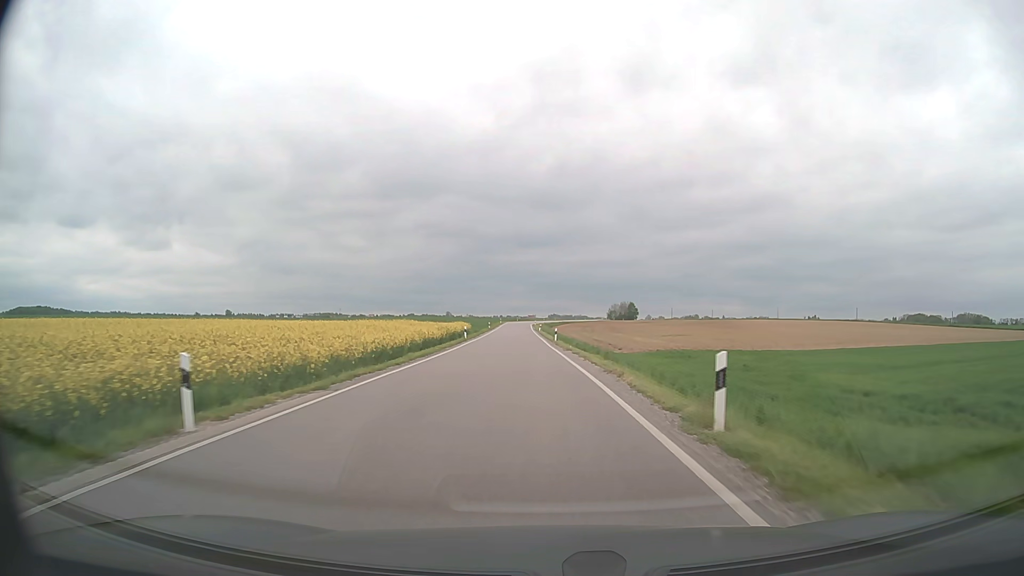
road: secondary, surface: asphalt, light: Day
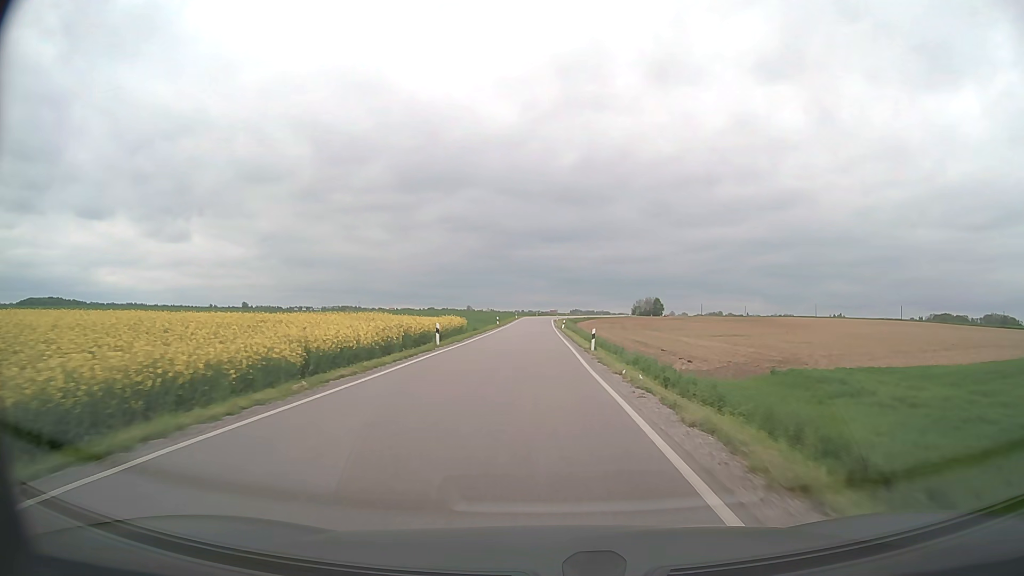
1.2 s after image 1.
(-0.4, +21.3) m; -2°
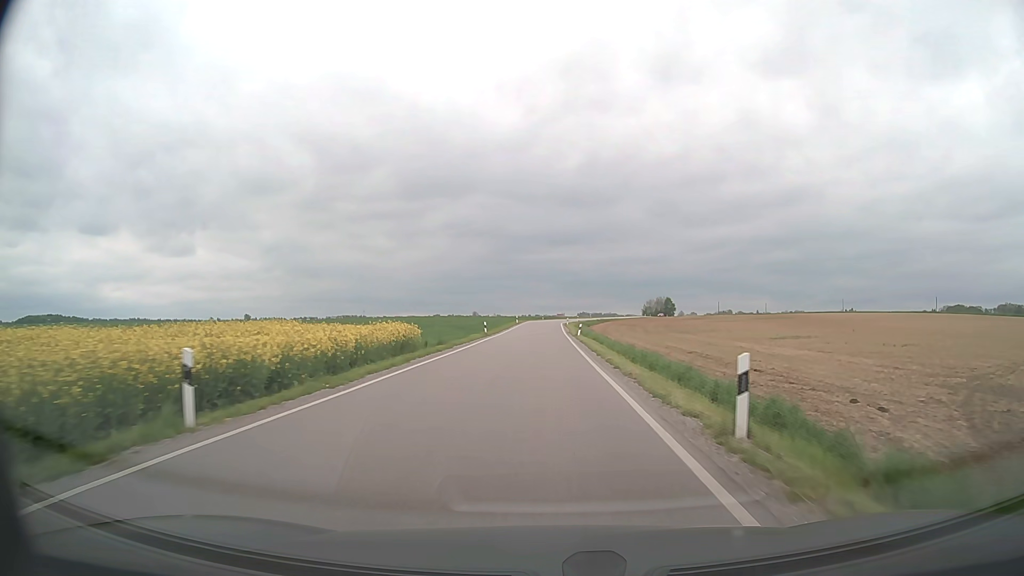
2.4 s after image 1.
(-0.1, +21.6) m; -1°
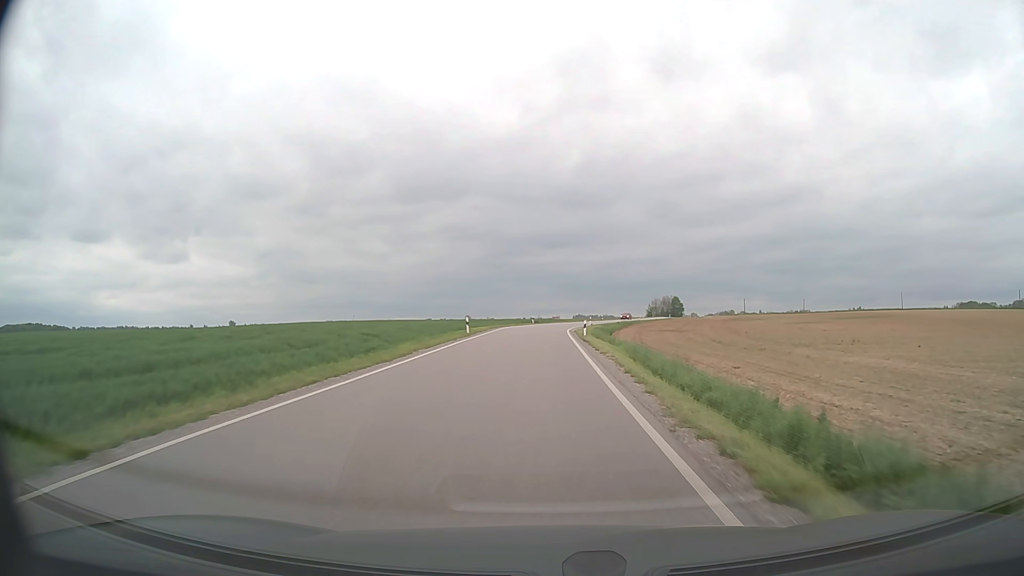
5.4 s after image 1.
(+0.2, +52.5) m; 0°
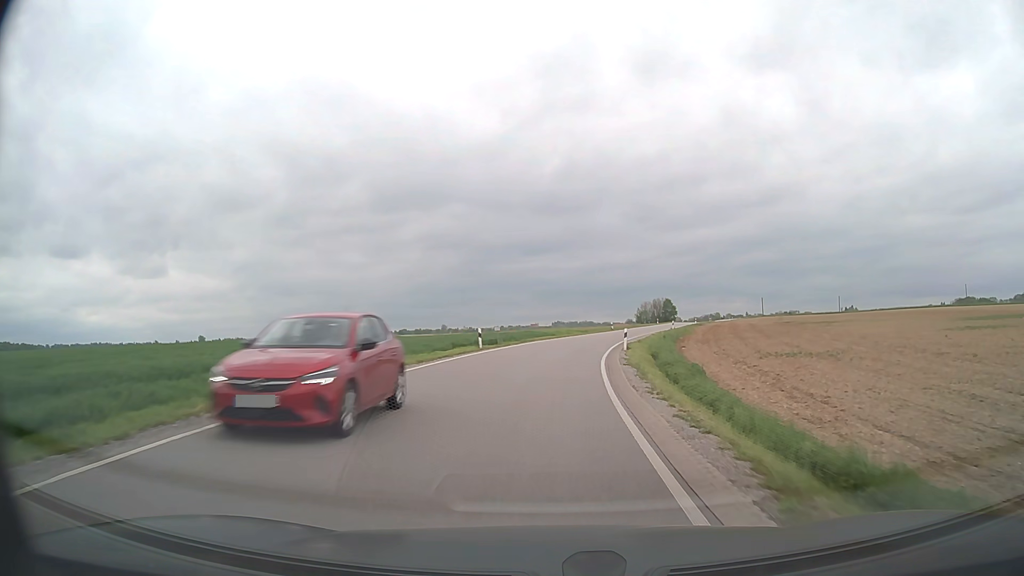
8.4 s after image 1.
(+0.4, +49.2) m; +2°
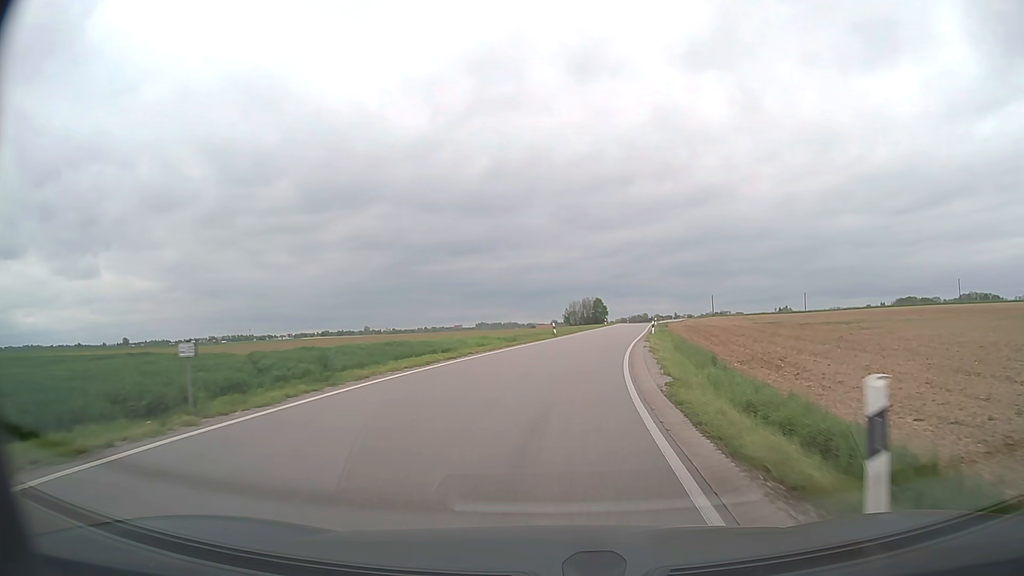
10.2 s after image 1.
(+1.2, +28.6) m; +6°
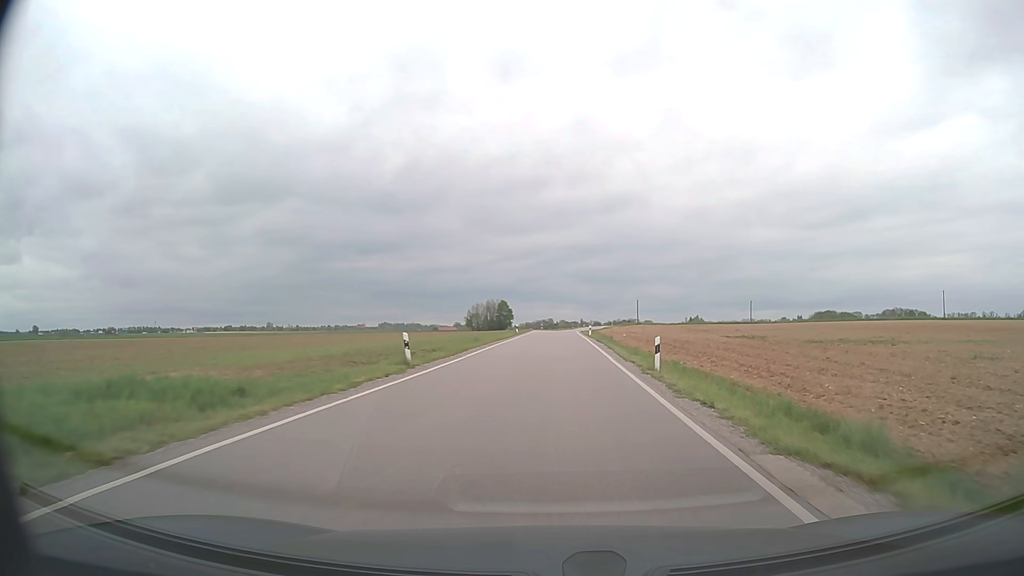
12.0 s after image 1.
(+1.5, +28.6) m; +8°
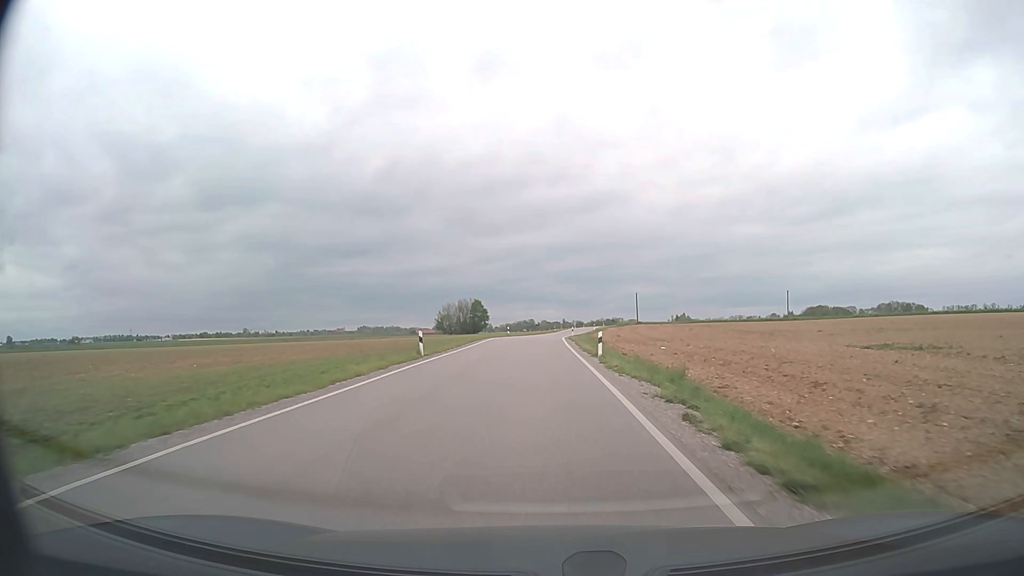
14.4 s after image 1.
(+1.6, +37.5) m; +2°
(0, +10) (0, +20) (0, +30) (0, +40) (0, +50) (0, +60) (0, +70) (+1, +80) (+2, +90) (+3, +100) m
